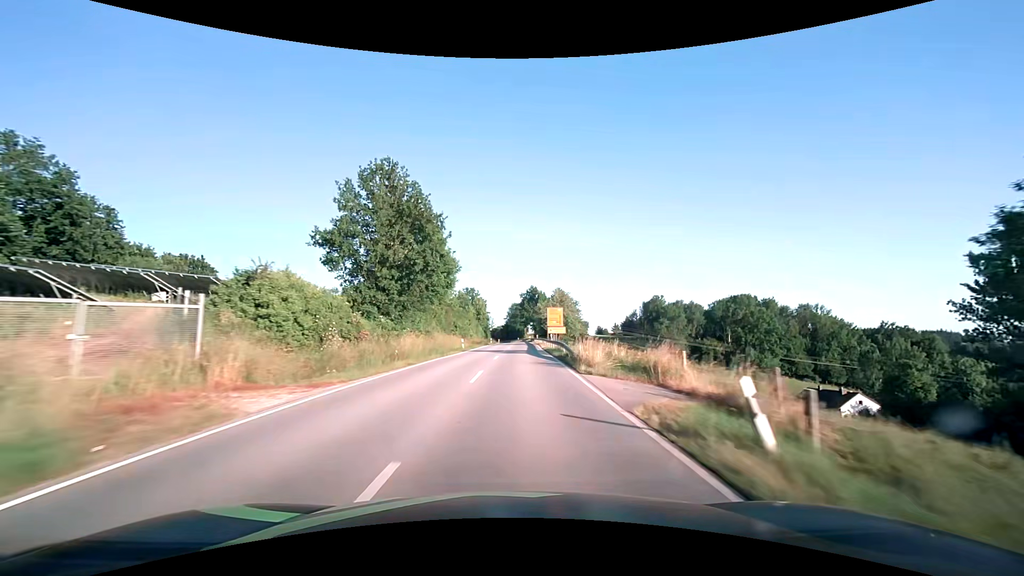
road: secondary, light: Day
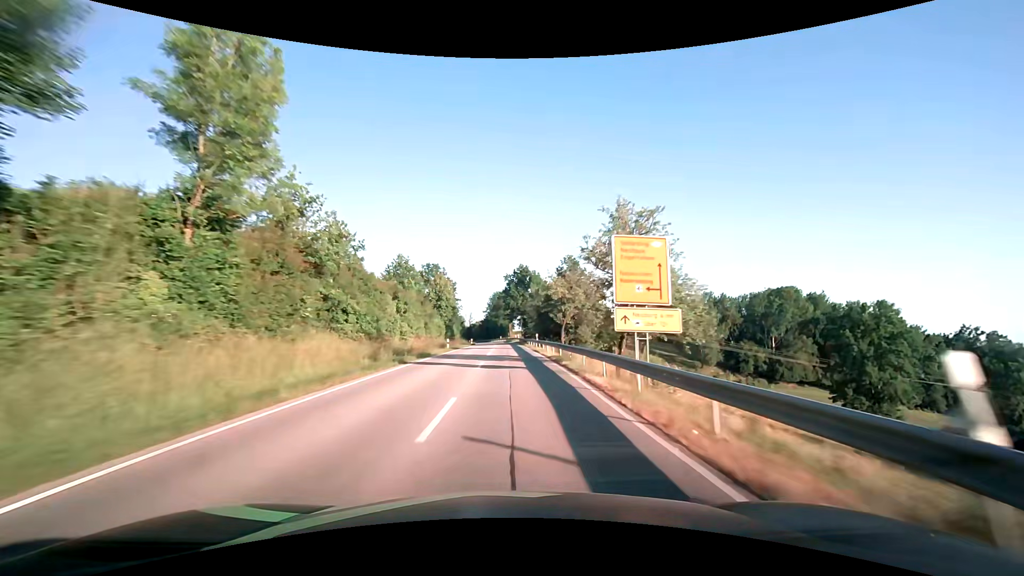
(+1.0, +43.4) m; +2°
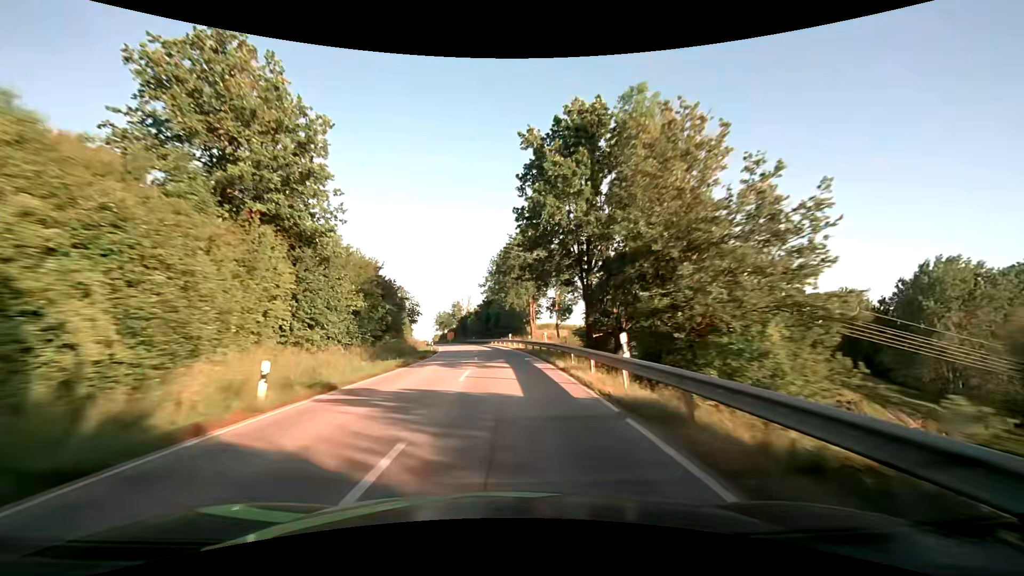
(-0.4, +76.2) m; -2°
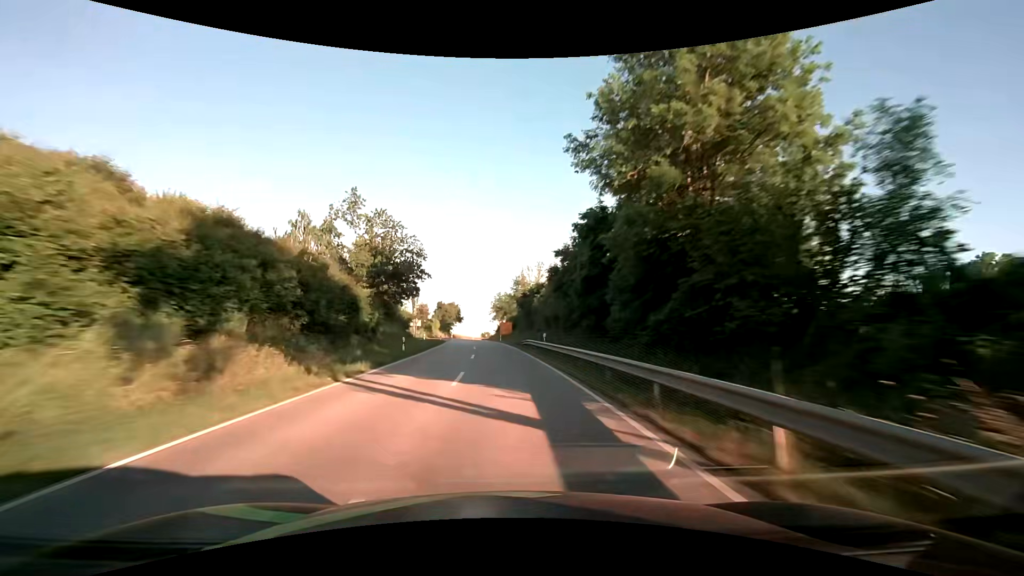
(-4.0, +62.2) m; -8°
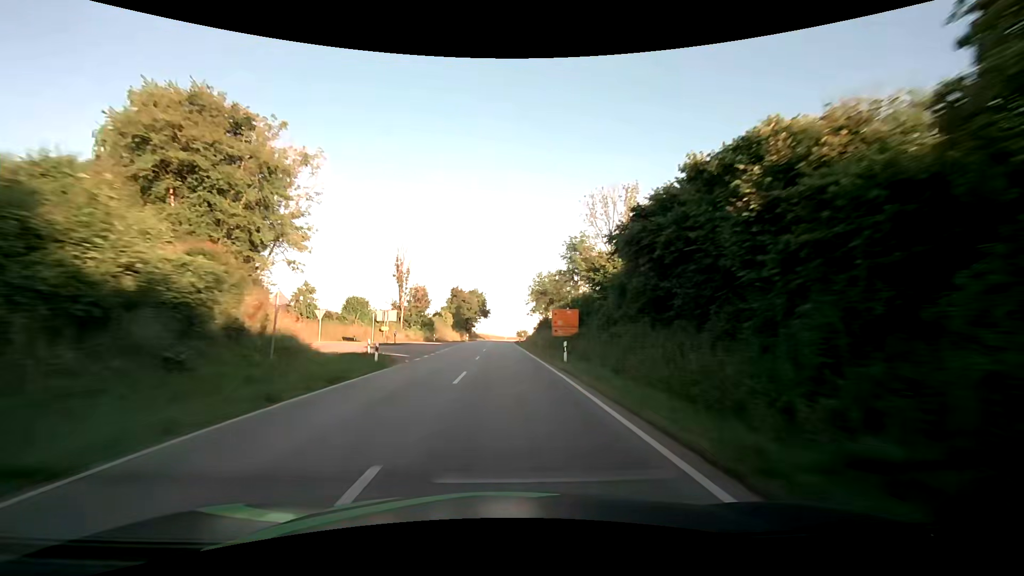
(-1.7, +47.2) m; -4°
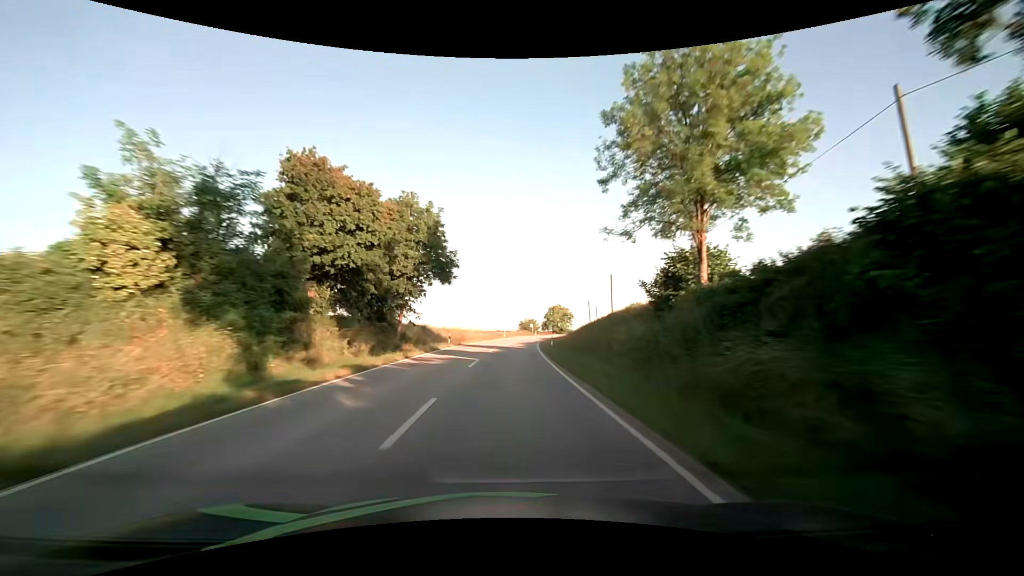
(-0.8, +79.3) m; +1°
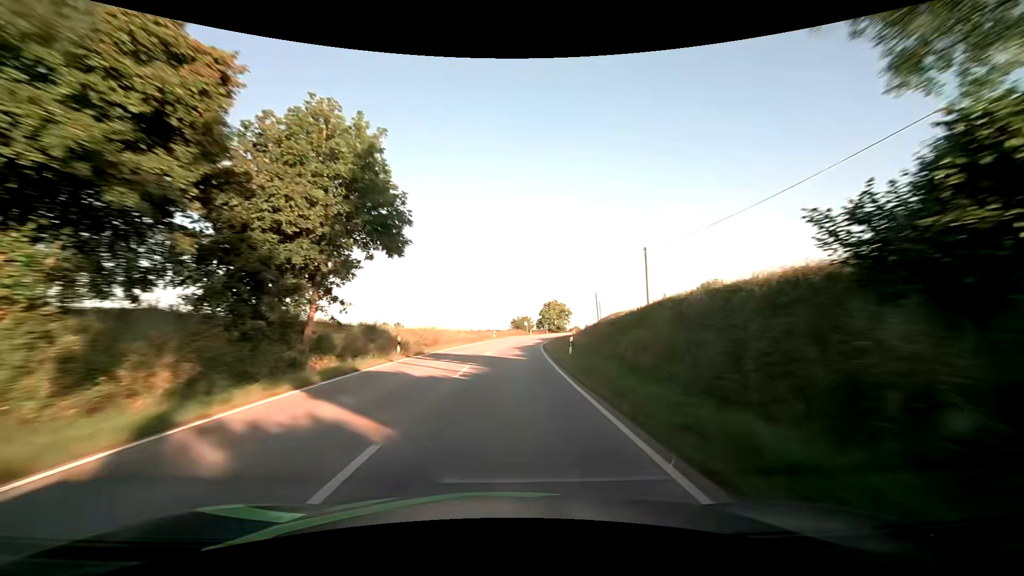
(+0.1, +15.9) m; +1°
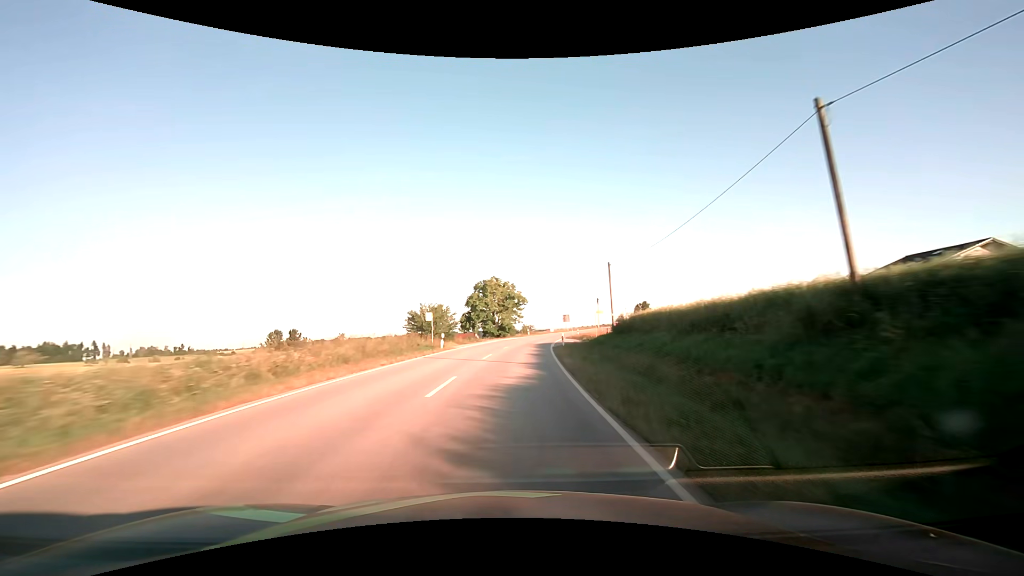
(+4.0, +63.4) m; +8°
(0, +10) (0, +20) (+1, +30) (+2, +40) (+3, +50) (+5, +60) (+7, +70) (+9, +79) (+11, +89) (+14, +99) m
